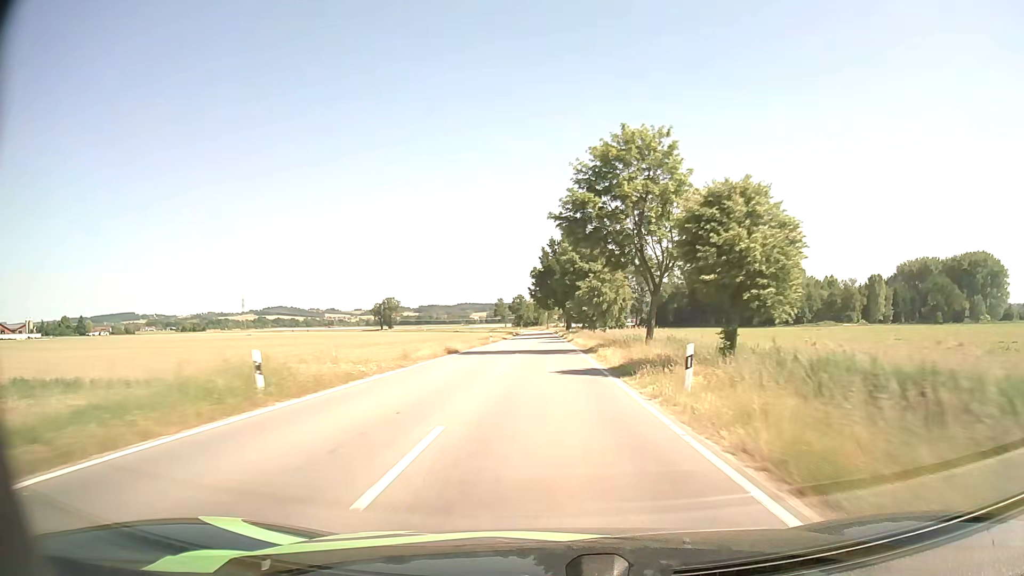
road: tertiary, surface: asphalt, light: Day
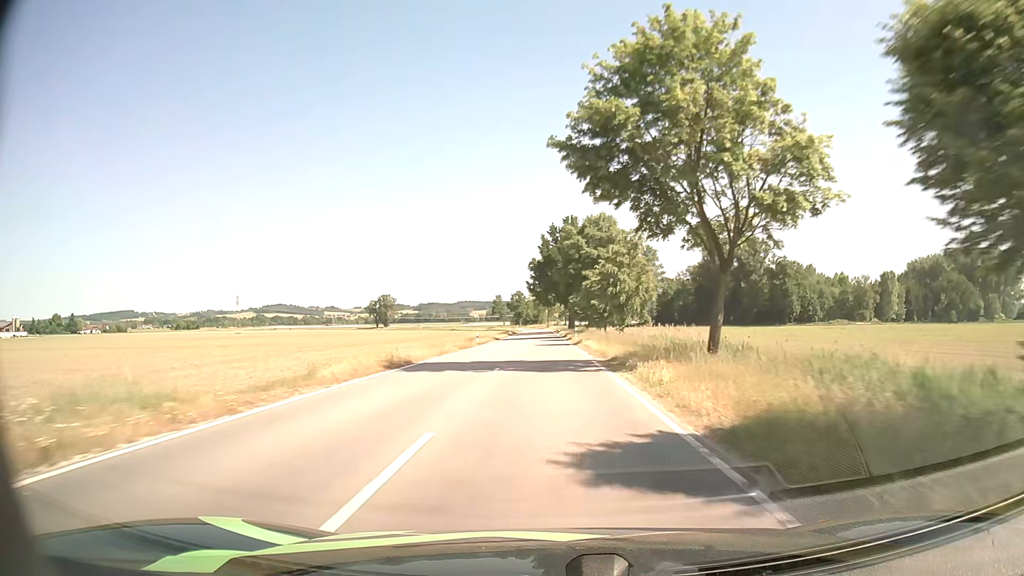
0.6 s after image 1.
(0.0, +13.1) m; 0°
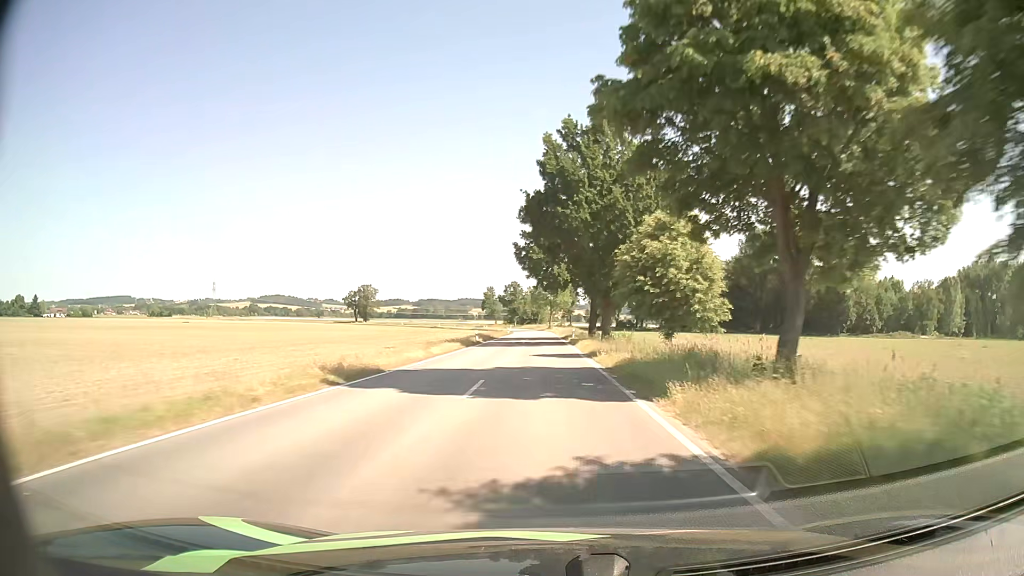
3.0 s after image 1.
(-0.2, +52.8) m; 0°
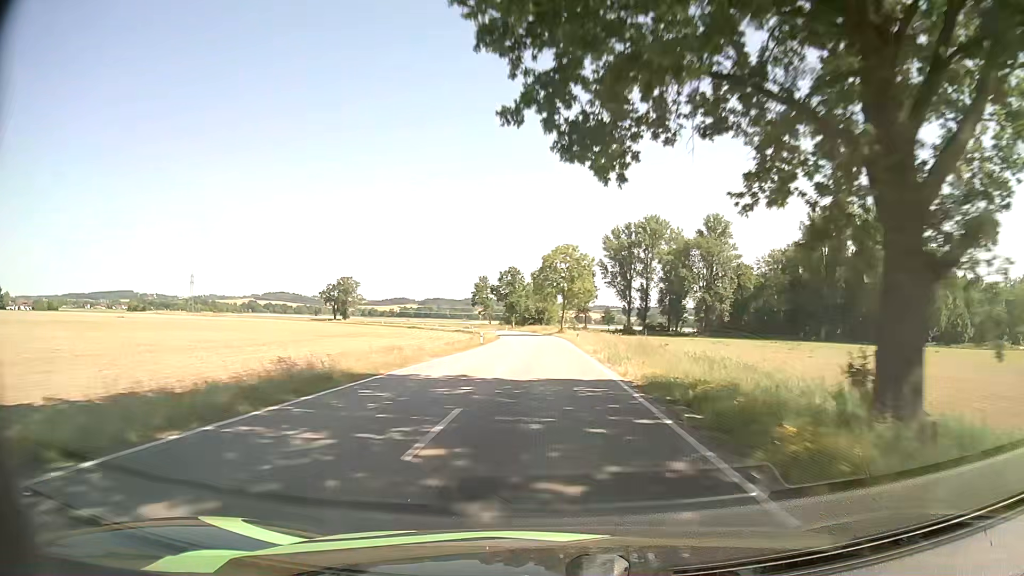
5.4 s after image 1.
(-0.3, +54.1) m; -1°
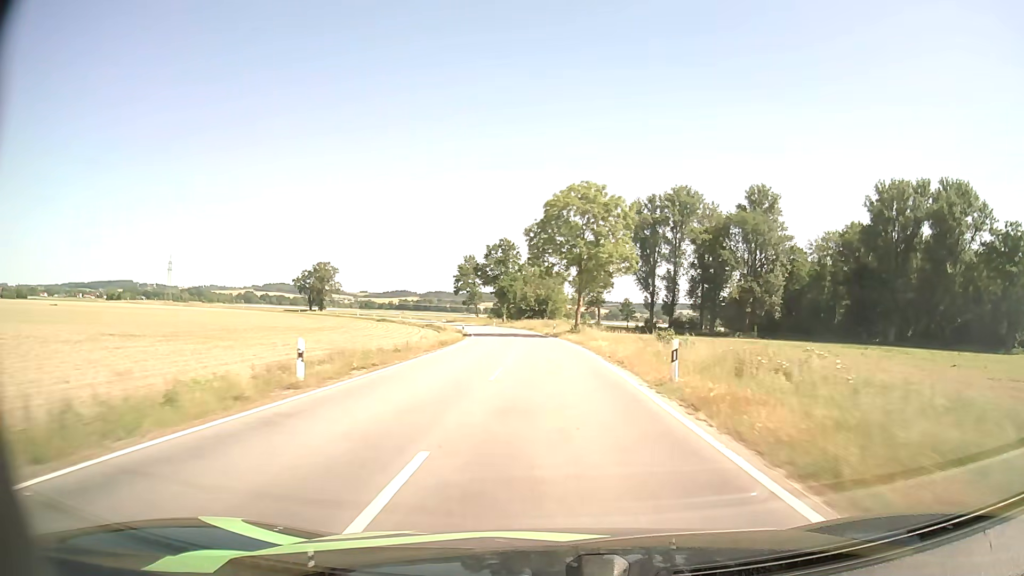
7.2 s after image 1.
(+0.3, +40.4) m; 0°
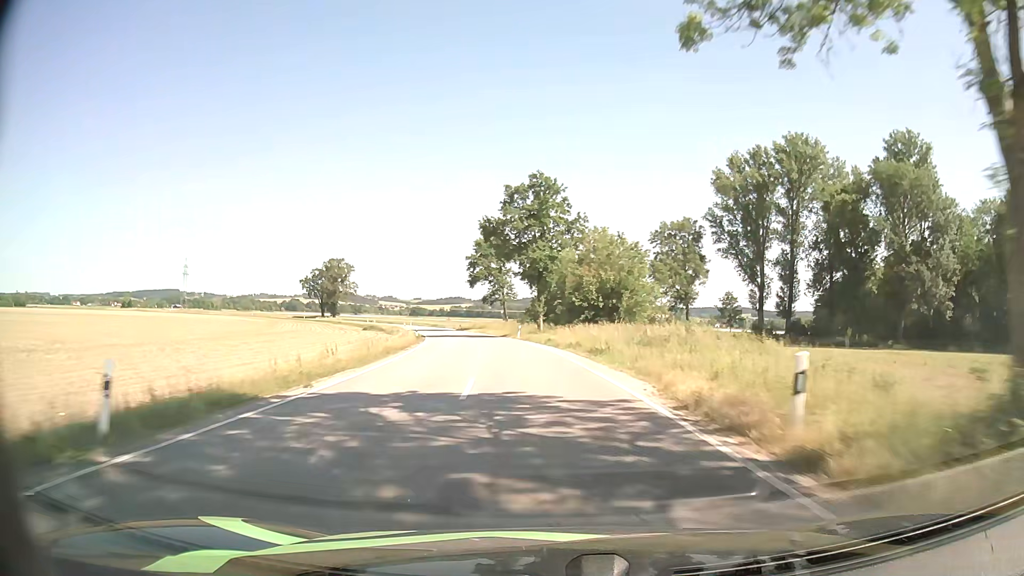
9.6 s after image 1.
(-1.3, +51.6) m; -5°
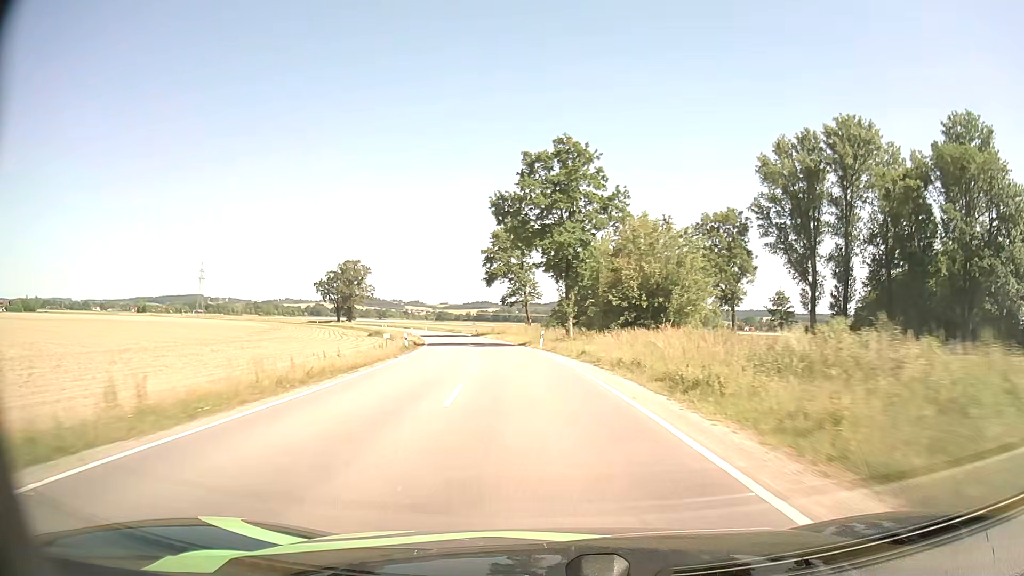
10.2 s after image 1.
(-0.2, +12.8) m; -2°
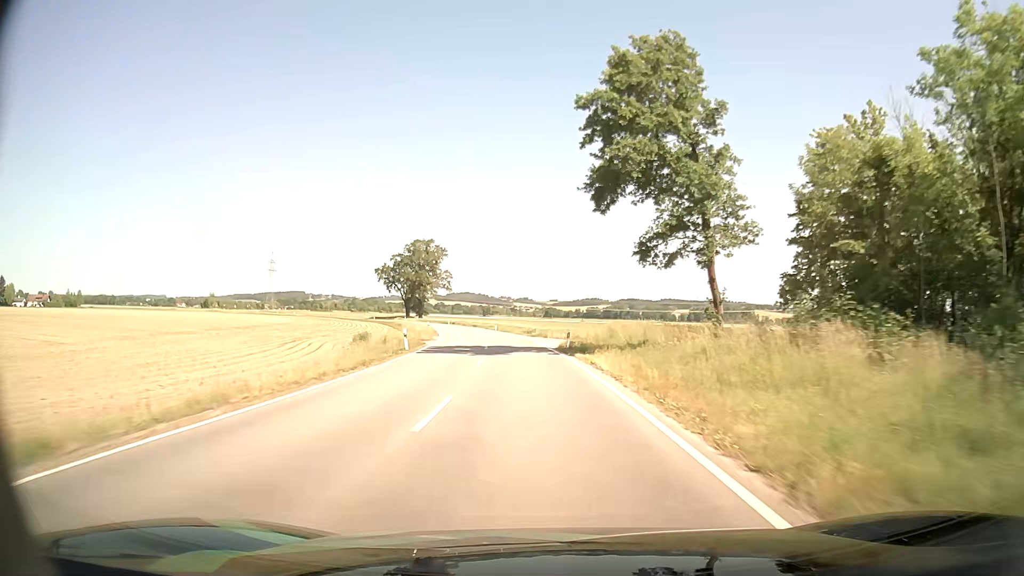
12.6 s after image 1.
(-4.6, +51.1) m; -10°
(0, +10) (-1, +20) (-1, +30) (-2, +40) (-3, +50) (-5, +60) (-7, +70) (-9, +79) (-11, +89) (-13, +99) m
